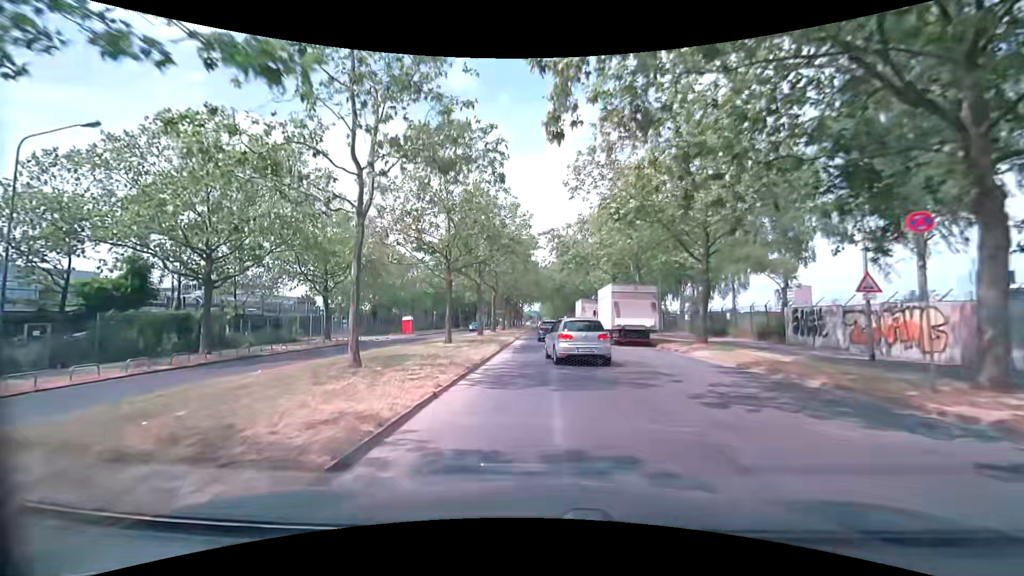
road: secondary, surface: asphalt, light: Day
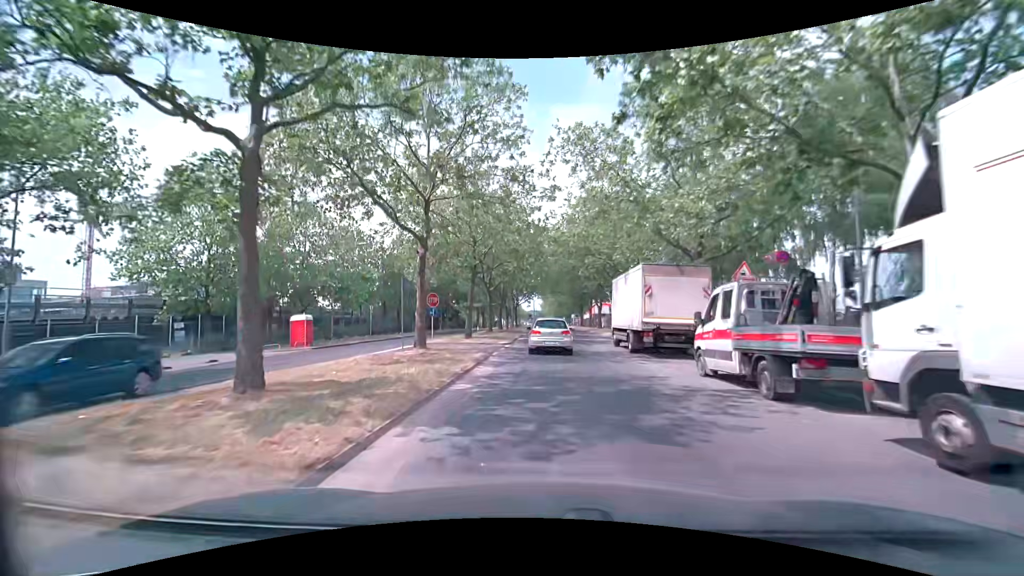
(-0.1, +29.3) m; +1°
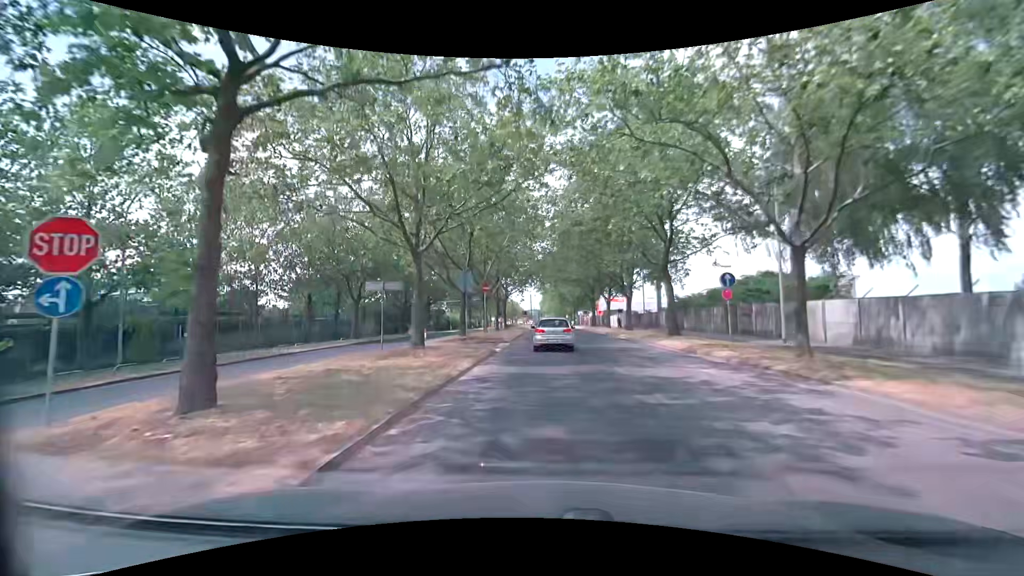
(-0.4, +24.8) m; -1°
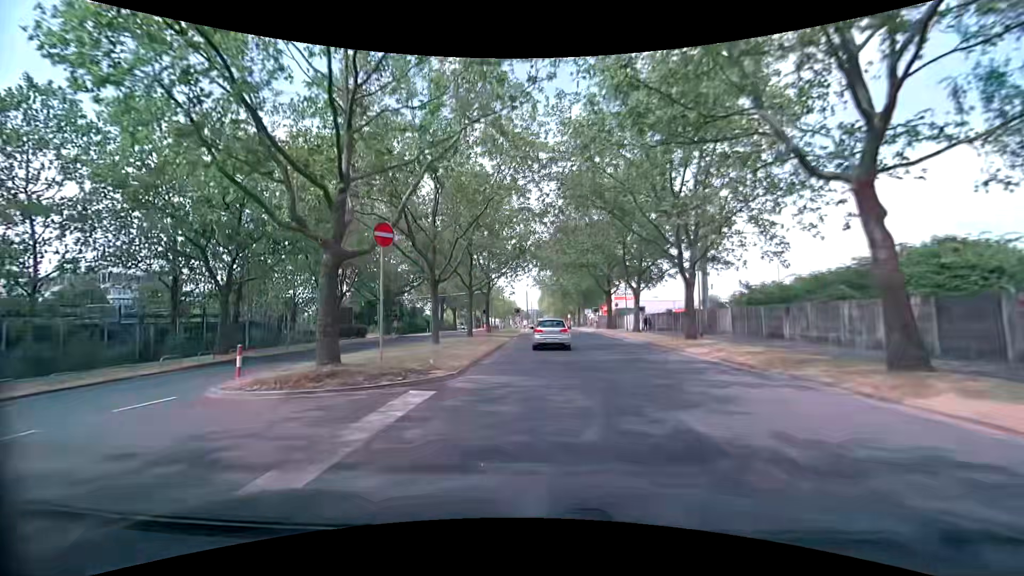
(-0.1, +19.4) m; 0°
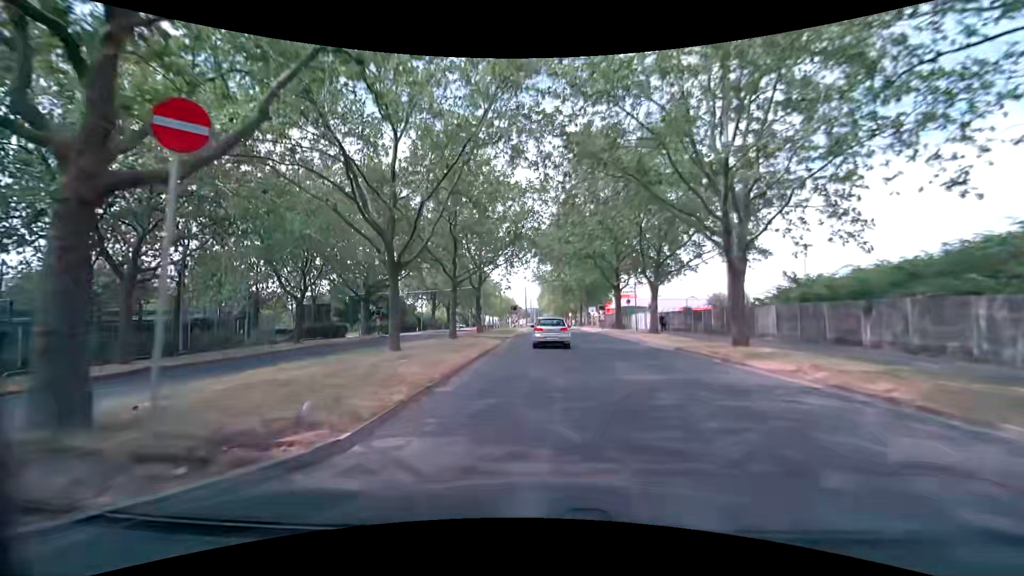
(0.0, +6.5) m; +1°
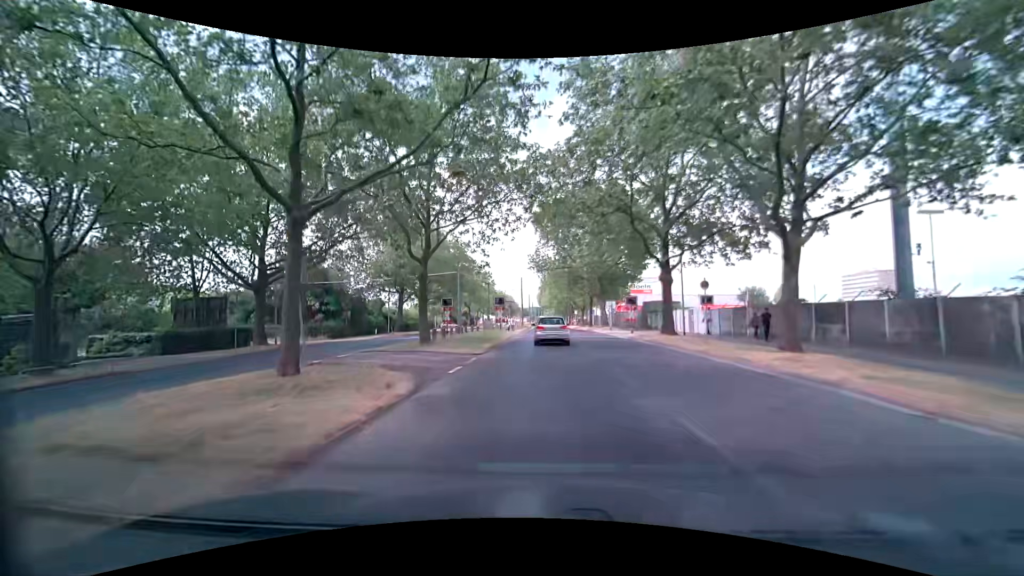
(-0.1, +18.8) m; 0°
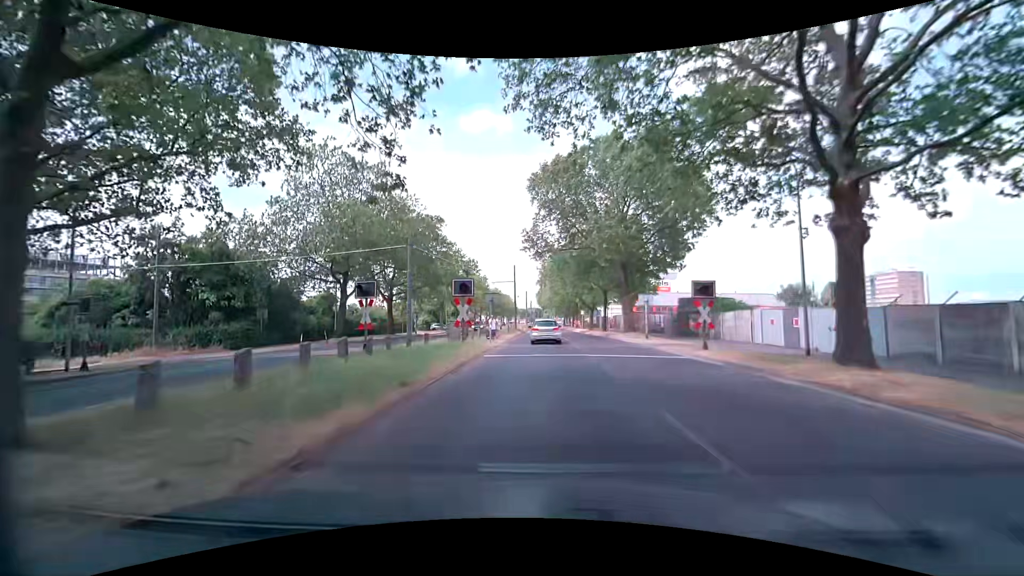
(0.0, +17.5) m; -1°
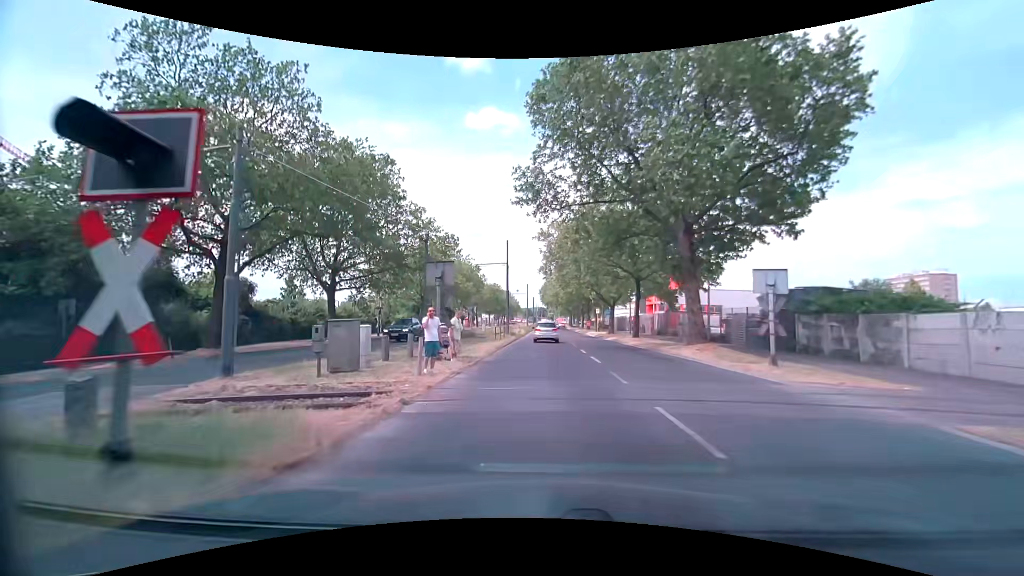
(-0.1, +17.5) m; -1°
(0, +10) (0, +20) (0, +30) (0, +40) (0, +50) (0, +60) (+1, +70) (+1, +80) (+1, +90) (+1, +100) m
